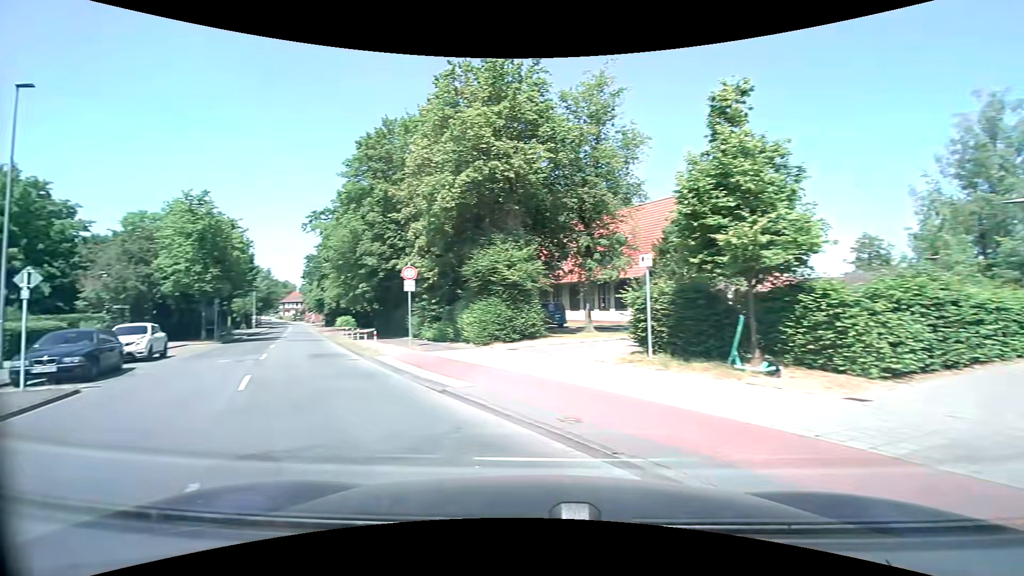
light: Day
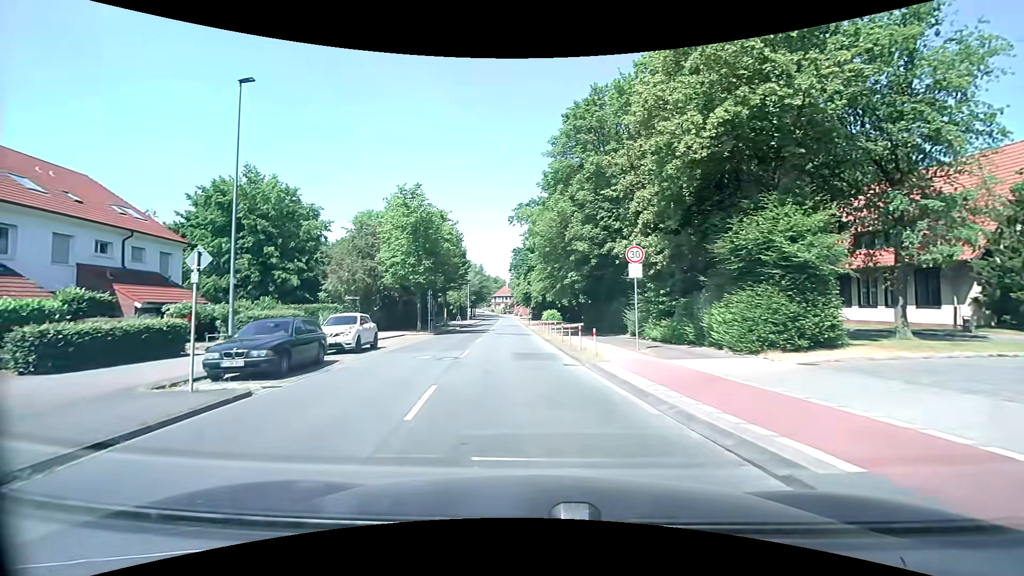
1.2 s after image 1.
(-1.4, +4.9) m; -24°
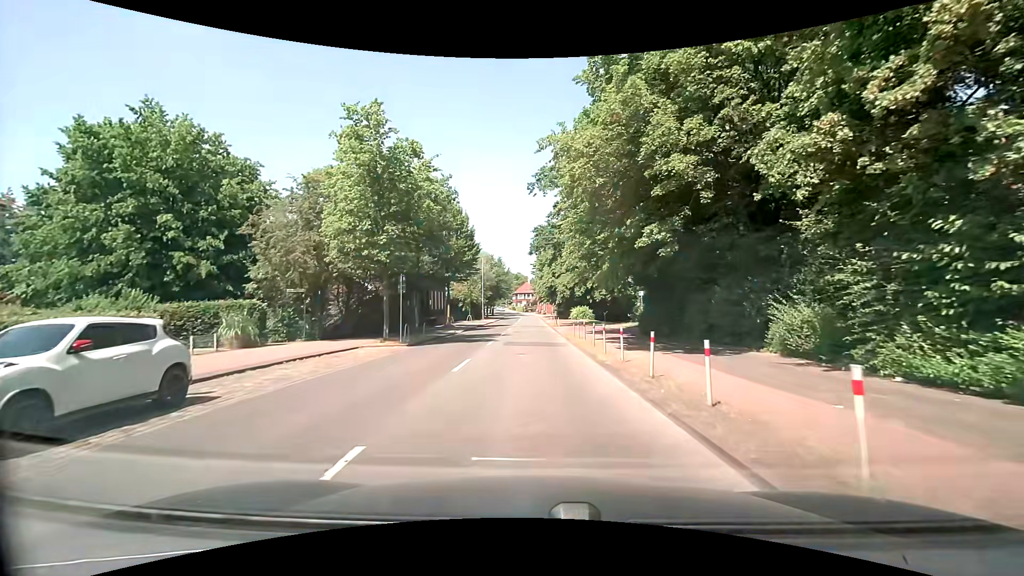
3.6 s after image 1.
(-0.5, +14.0) m; -3°
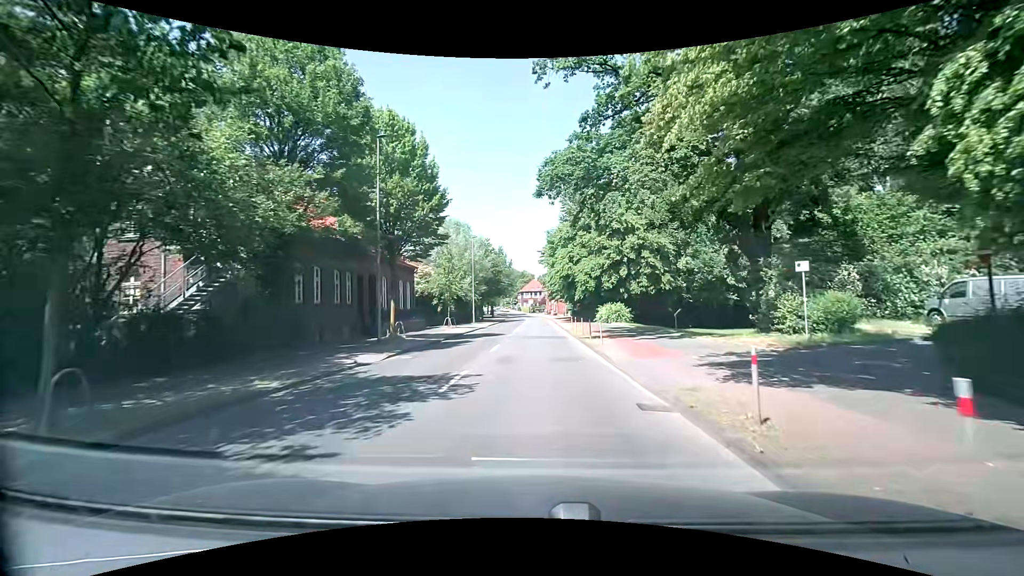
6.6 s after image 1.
(-0.4, +21.6) m; +1°
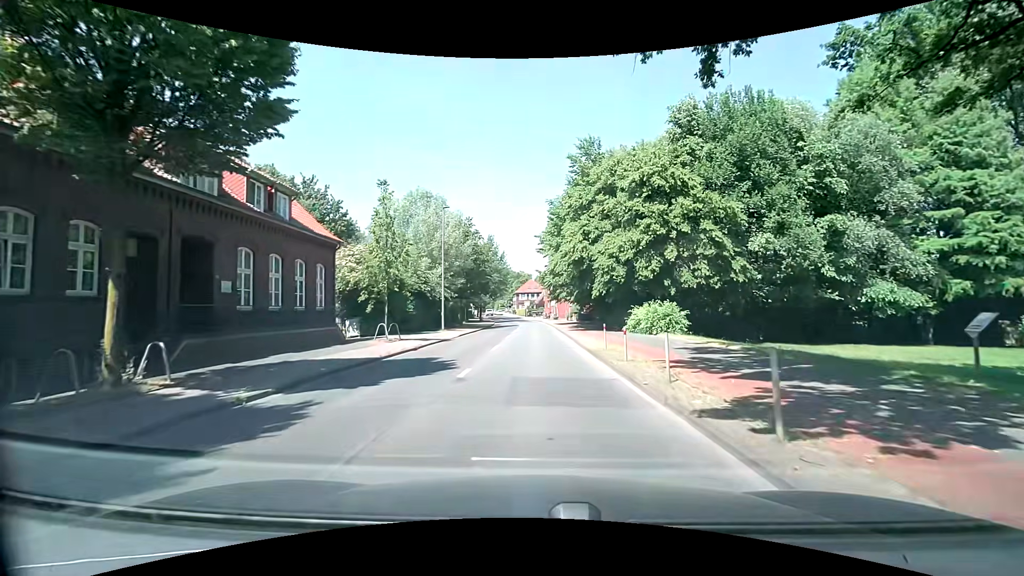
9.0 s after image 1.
(-0.4, +17.9) m; -2°
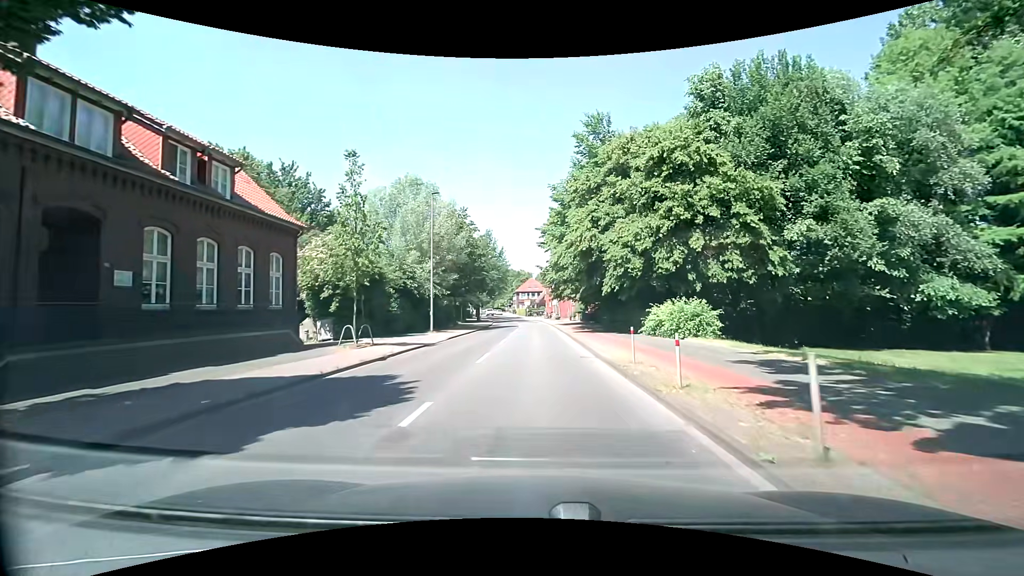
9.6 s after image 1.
(0.0, +4.8) m; 0°
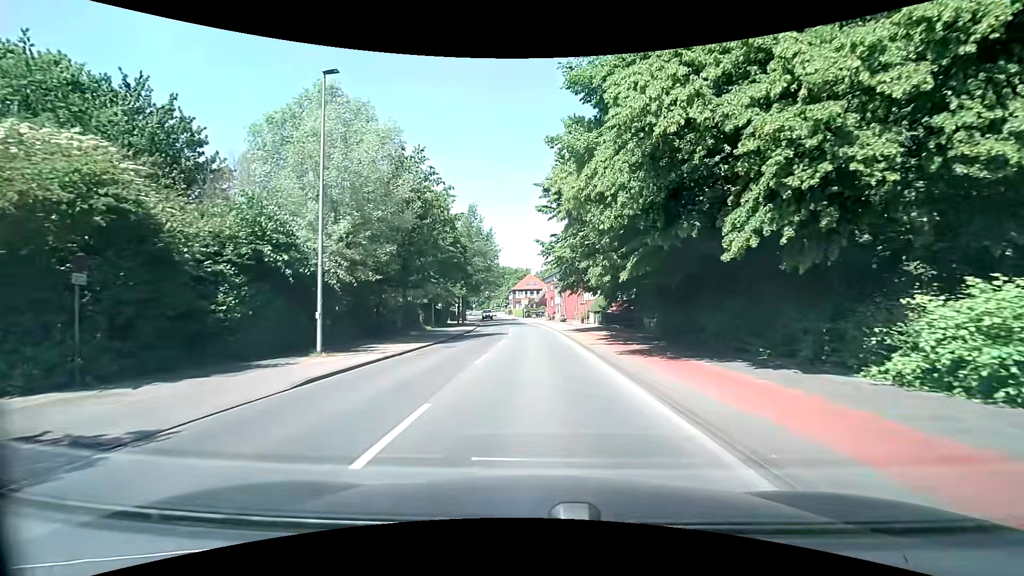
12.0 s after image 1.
(0.0, +18.7) m; 0°
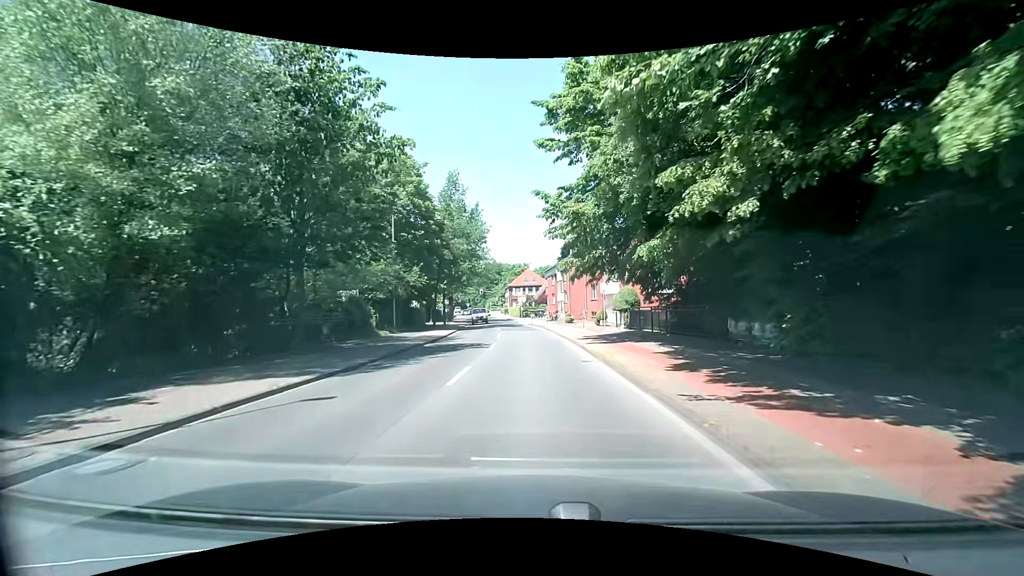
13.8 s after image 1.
(0.0, +13.5) m; 0°
(0, +10) (0, +20) (0, +30) (-1, +40) (-2, +50) (-3, +60) (-4, +70) (-6, +80) (-7, +90) (-9, +99) m
